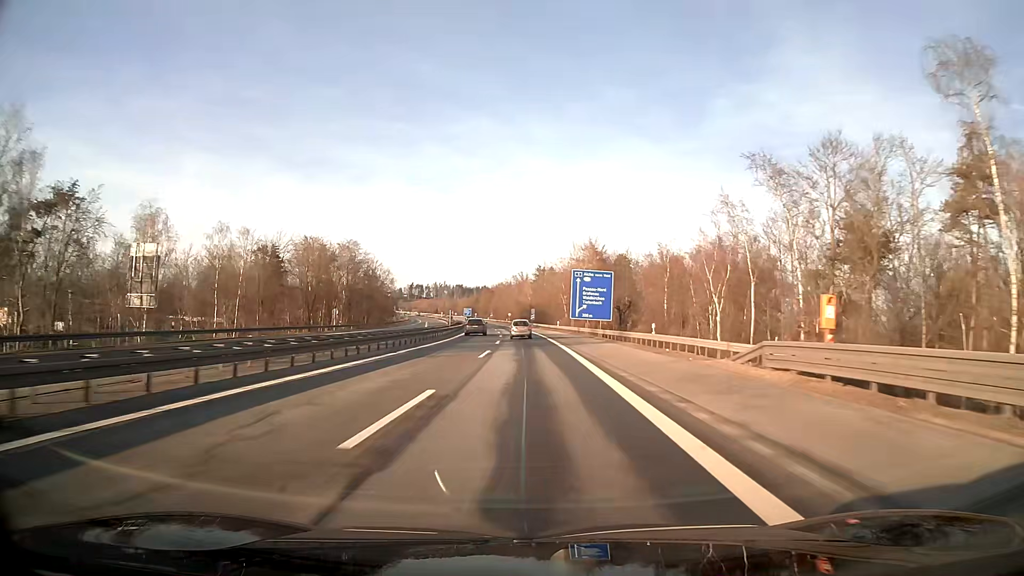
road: motorway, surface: asphalt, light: Day
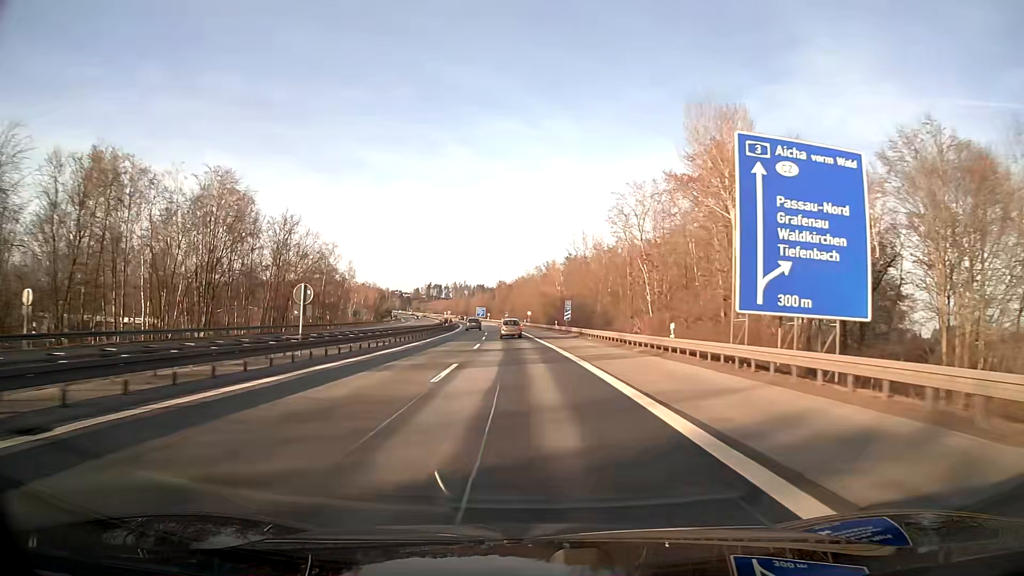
(-1.1, +63.1) m; -2°
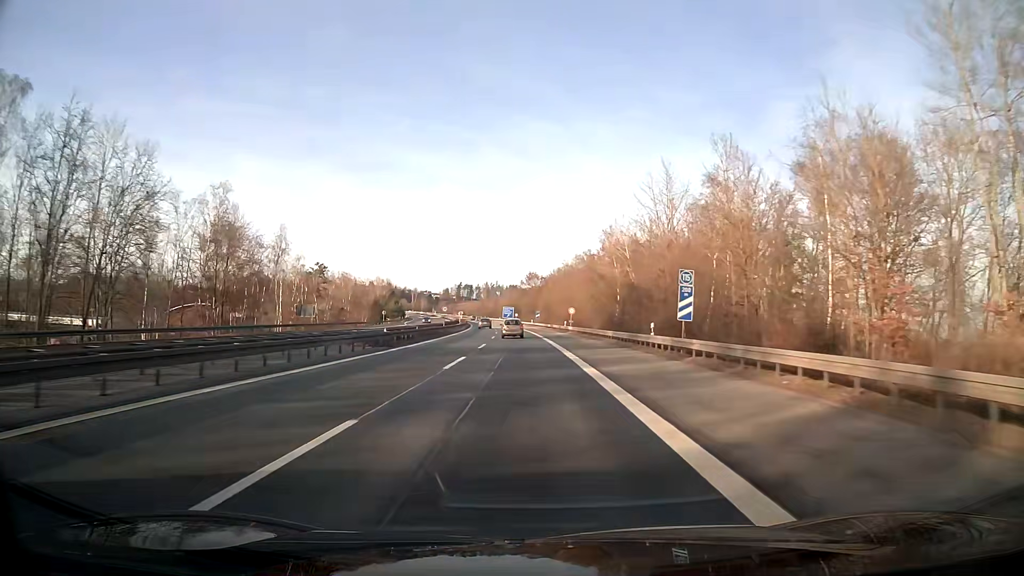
(-1.2, +47.3) m; -3°
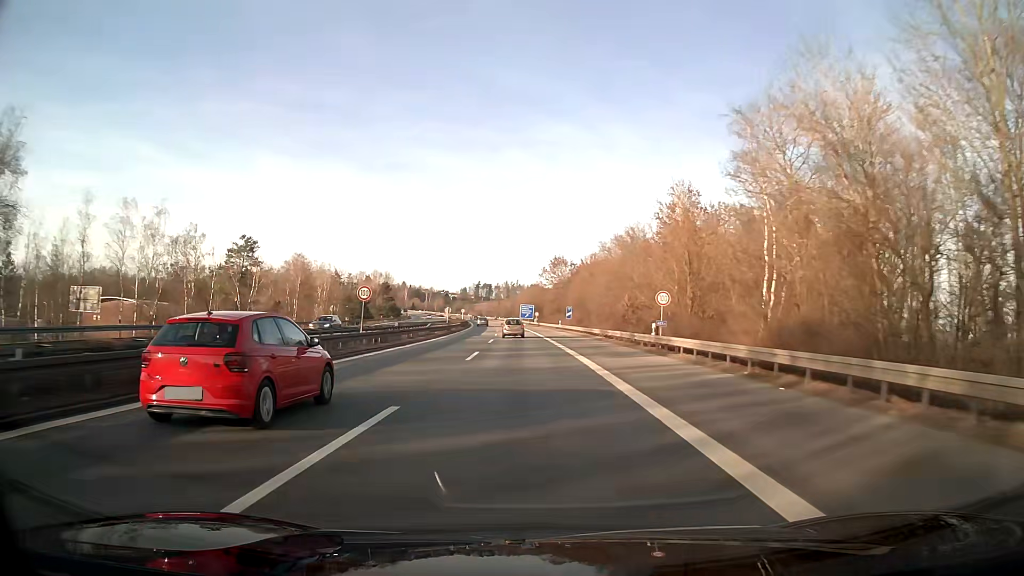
(-0.7, +47.3) m; -2°
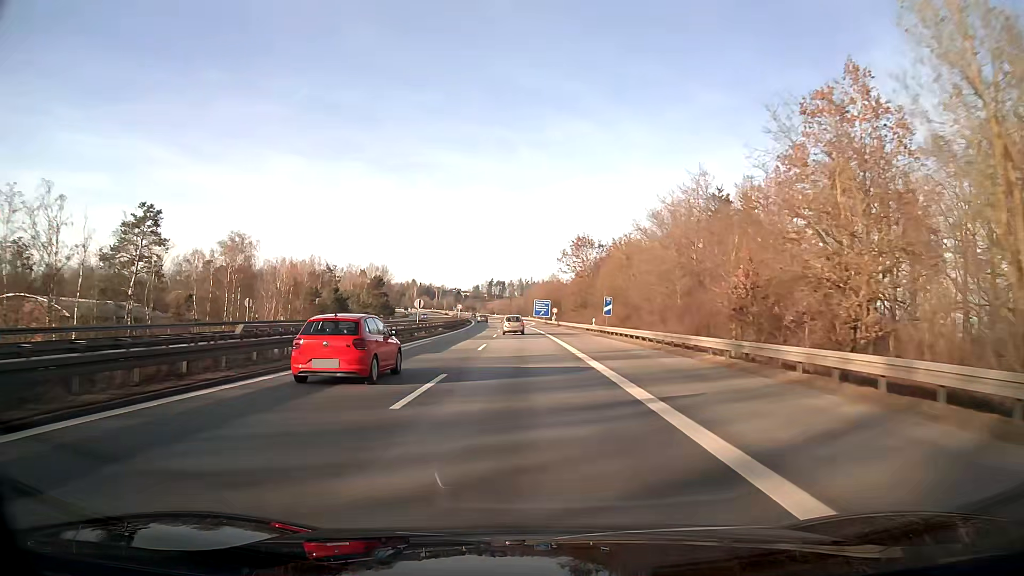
(-0.4, +30.6) m; -1°
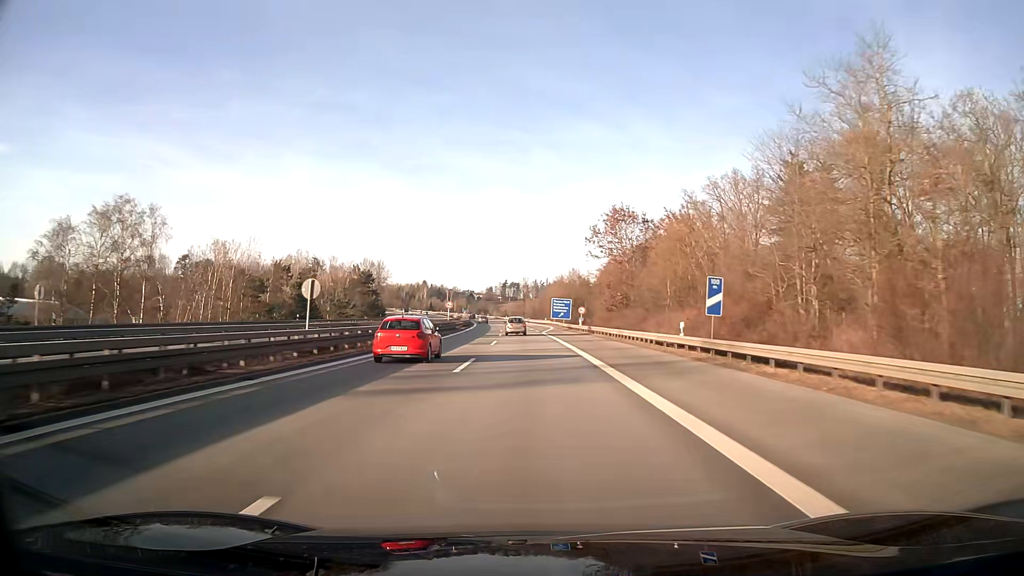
(-0.3, +29.4) m; -1°
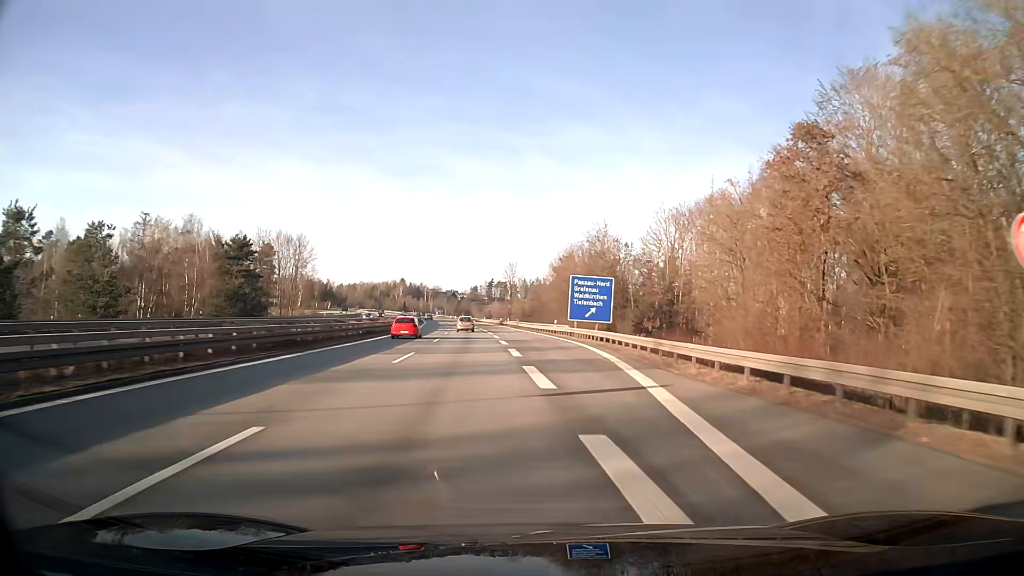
(-0.1, +69.9) m; +1°
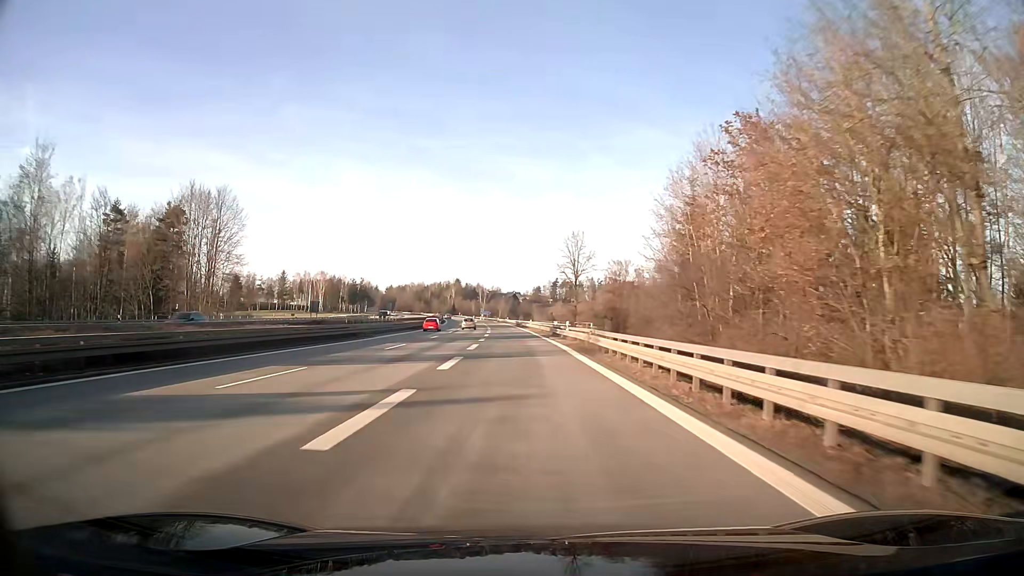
(-2.3, +62.4) m; -6°
